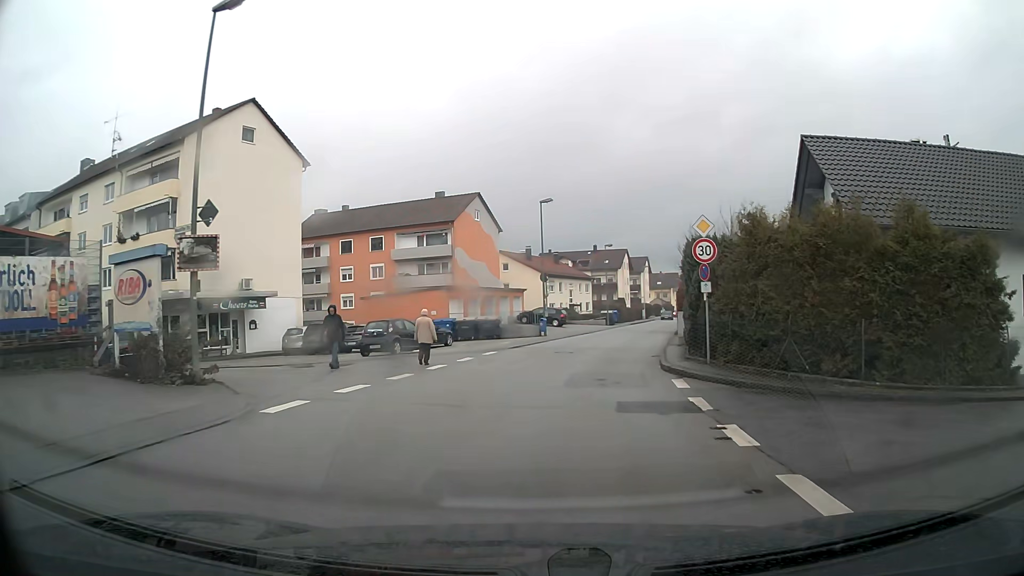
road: unclassified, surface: asphalt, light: Day
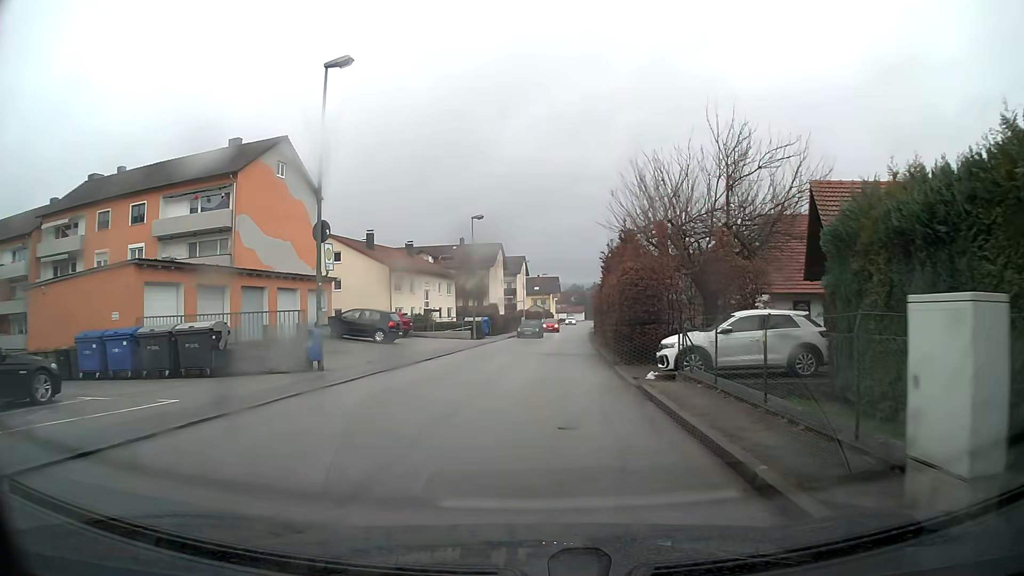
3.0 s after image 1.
(+2.4, +23.6) m; +10°
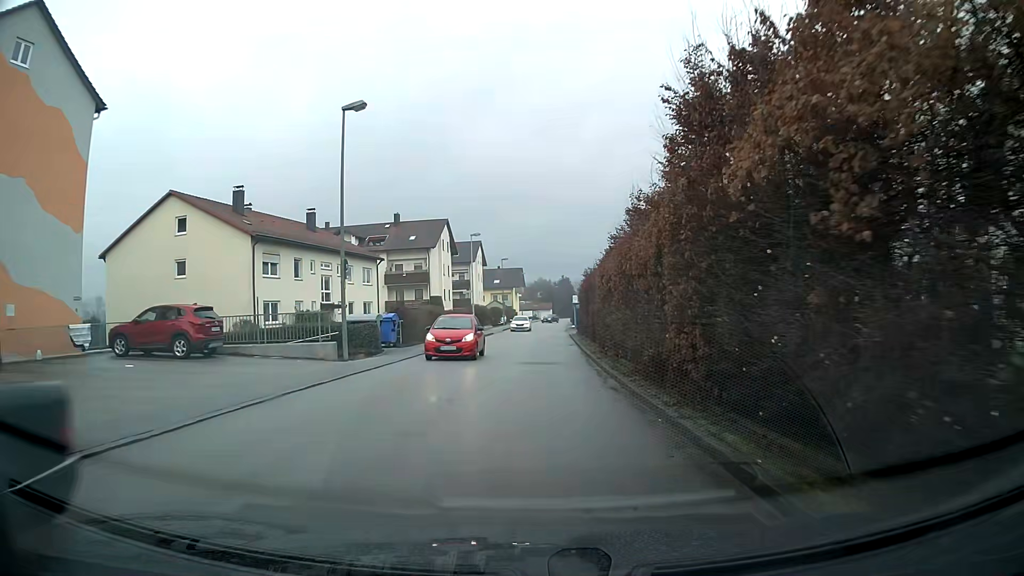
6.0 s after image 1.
(+0.7, +23.9) m; +3°
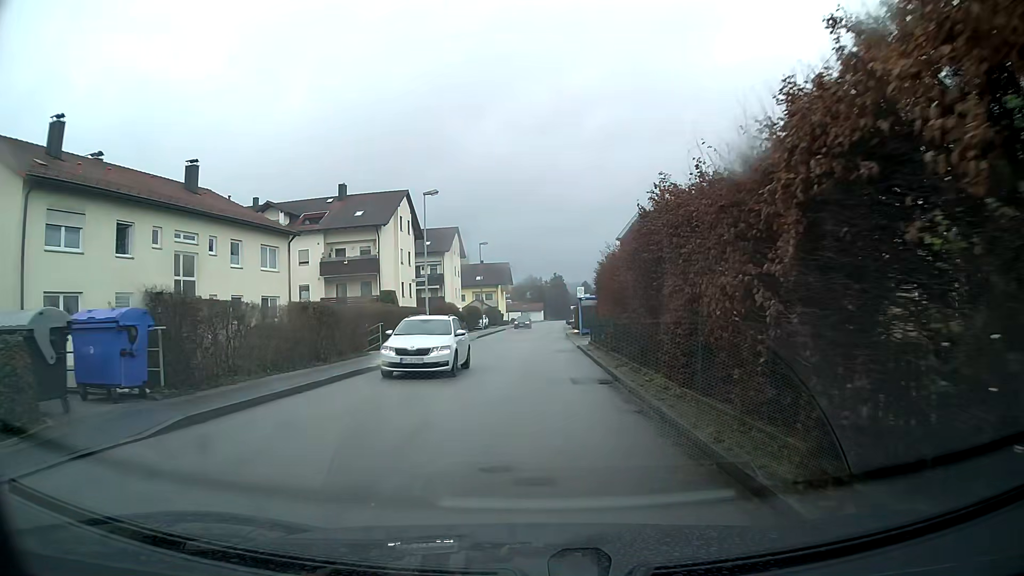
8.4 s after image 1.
(+0.1, +19.2) m; +1°
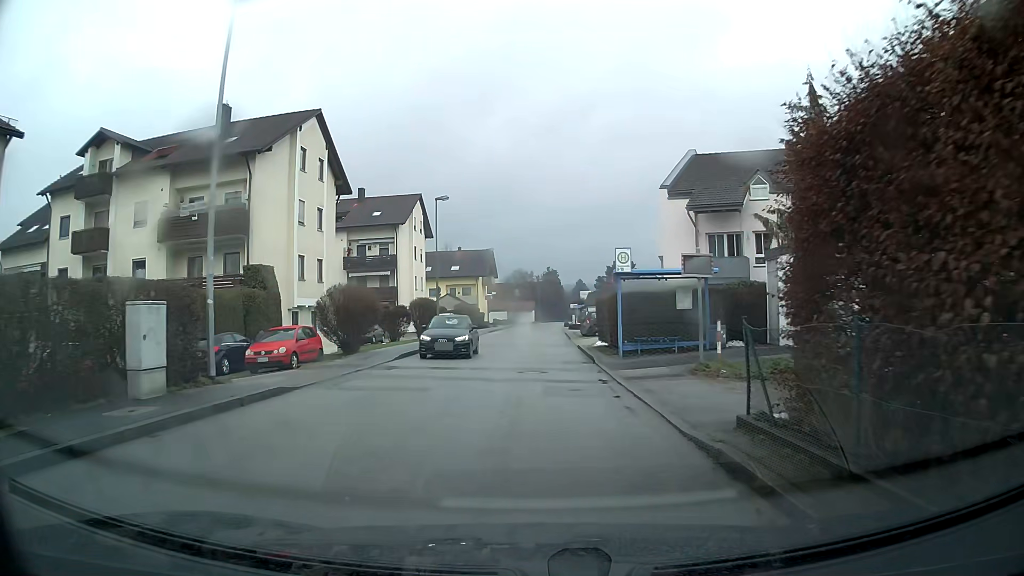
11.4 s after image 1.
(+0.2, +23.9) m; +1°
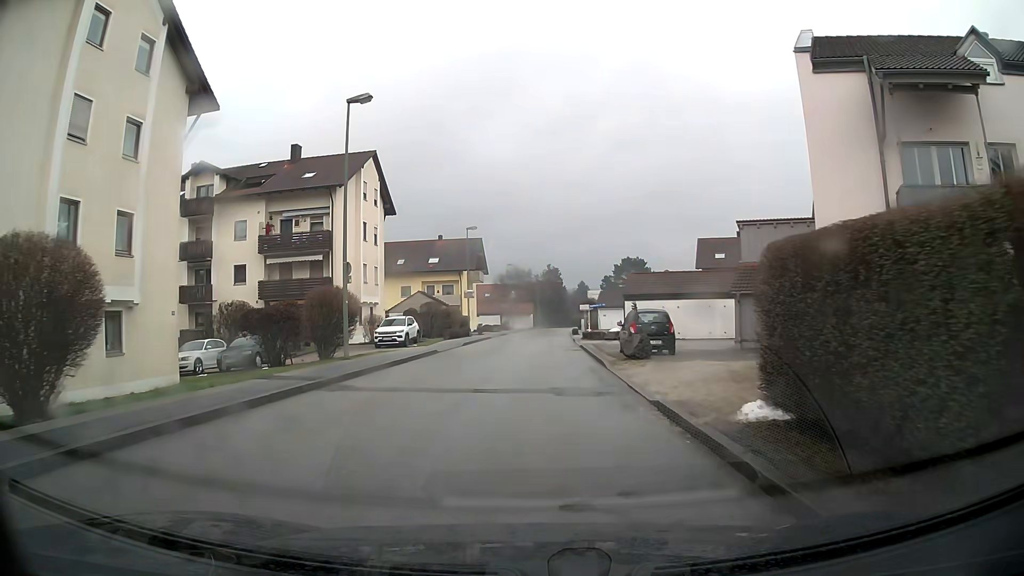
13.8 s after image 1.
(0.0, +19.1) m; 0°
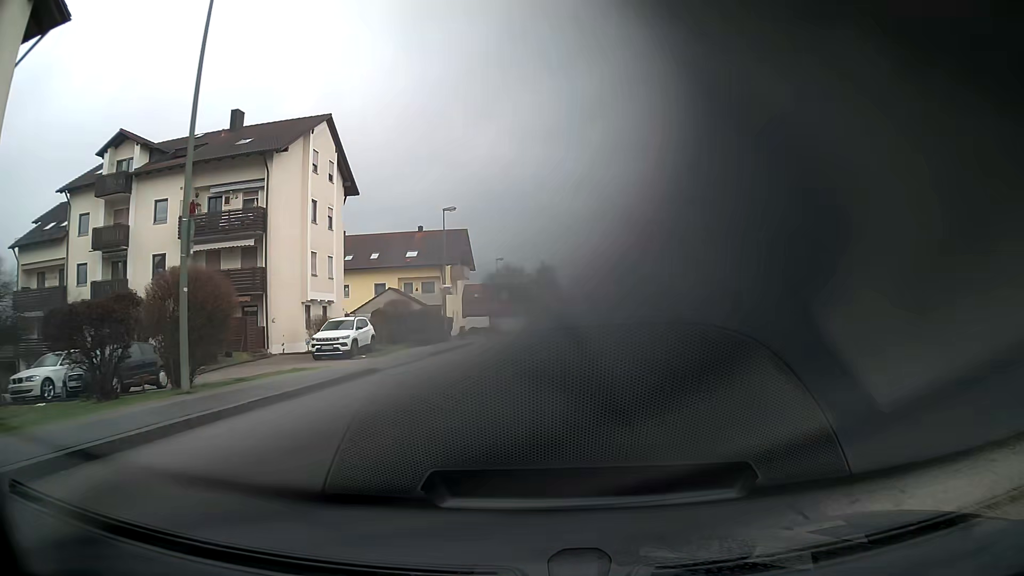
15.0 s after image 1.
(0.0, +9.6) m; 0°
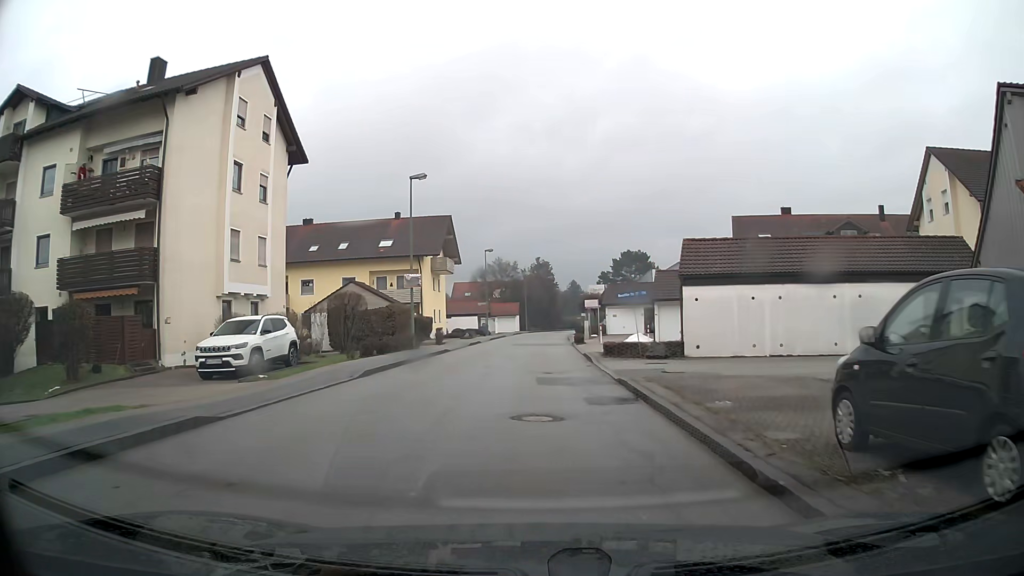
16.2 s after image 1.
(0.0, +9.5) m; 0°
(0, +10) (0, +20) (0, +30) (0, +40) (+1, +50) (+1, +60) (+2, +70) (+3, +80) (+4, +90) (+6, +100) m
